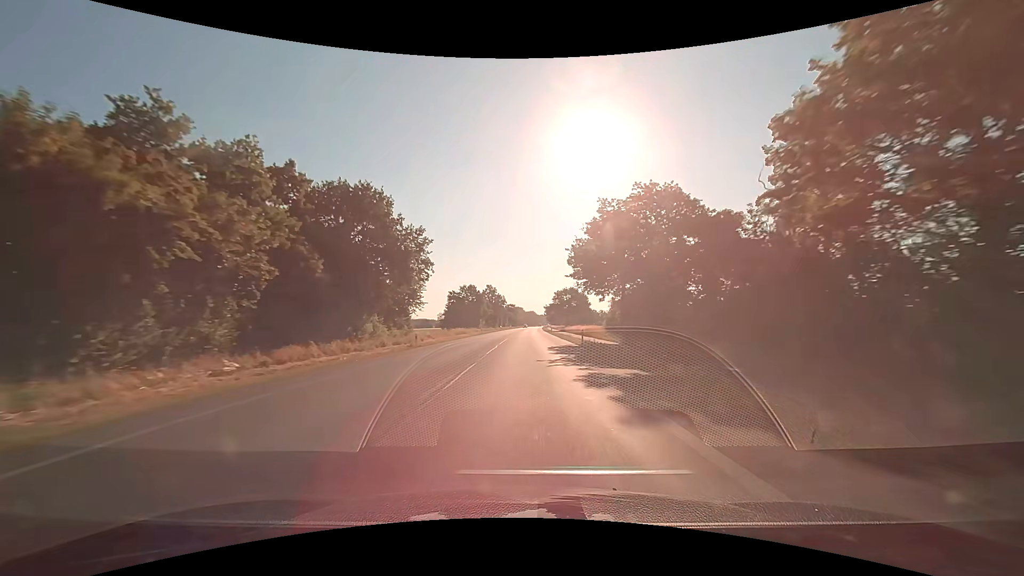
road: primary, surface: asphalt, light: Day
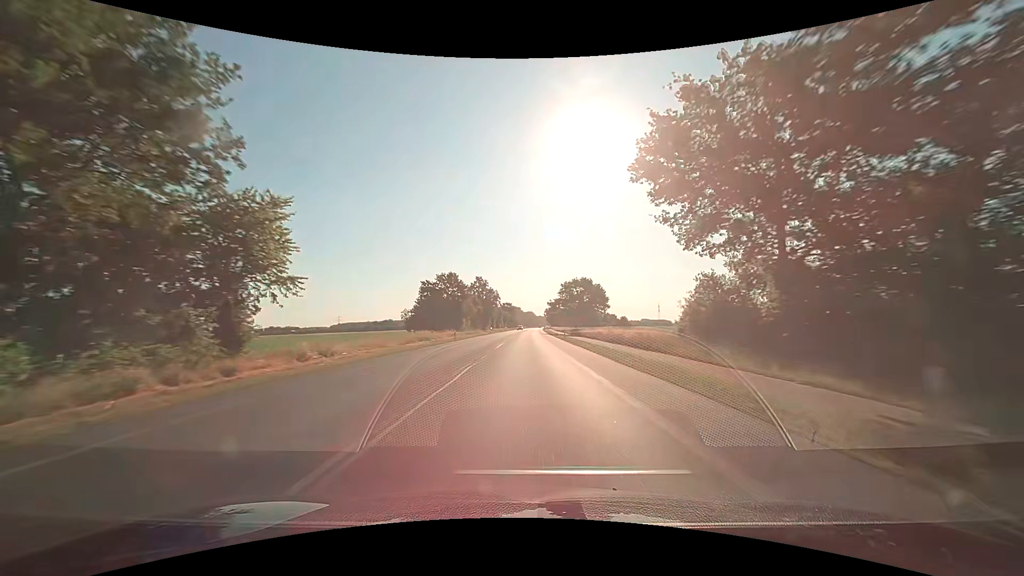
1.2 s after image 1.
(+0.1, +31.6) m; 0°
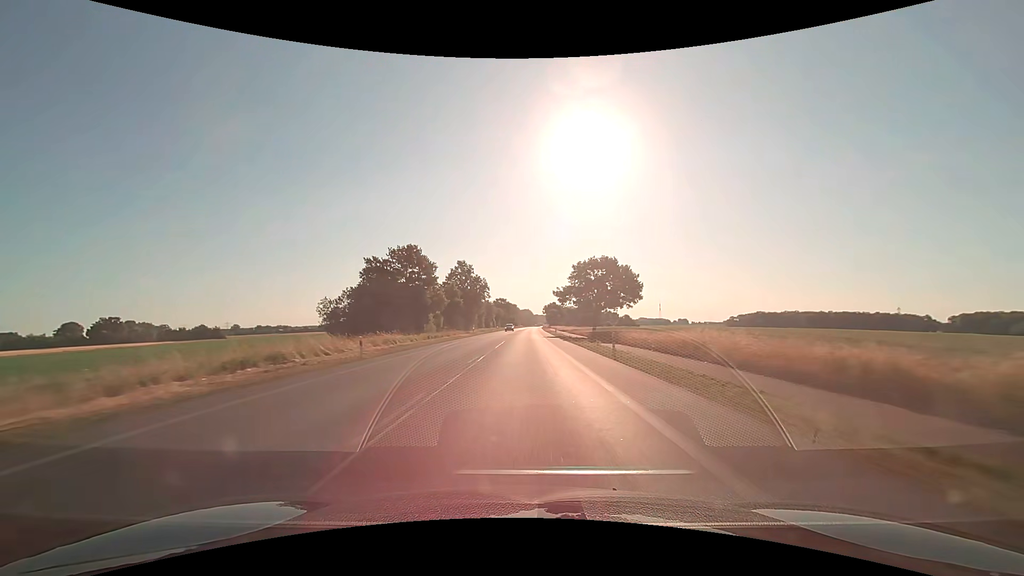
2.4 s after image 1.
(+0.1, +31.6) m; 0°
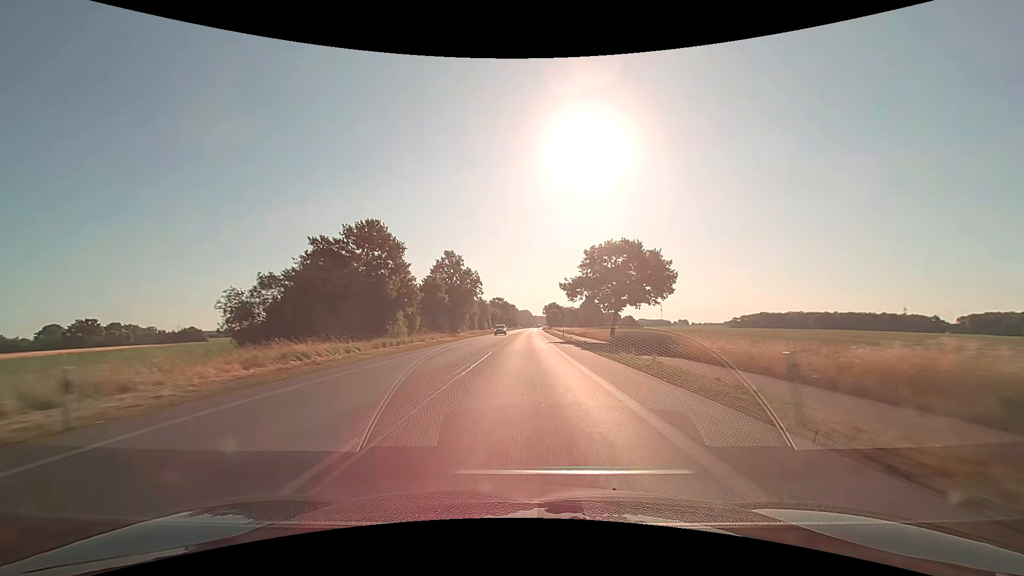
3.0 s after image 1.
(+0.1, +15.8) m; 0°
(0, +10) (0, +20) (0, +30) (0, +40) (0, +50) (0, +60) (0, +70) (0, +80) (0, +90) (+1, +100) m
